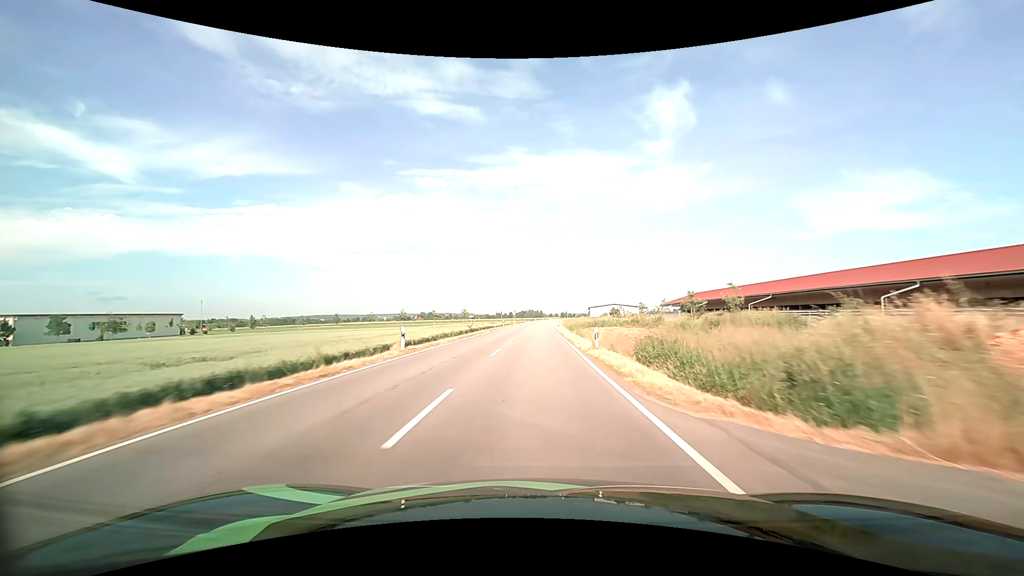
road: tertiary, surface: asphalt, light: Day
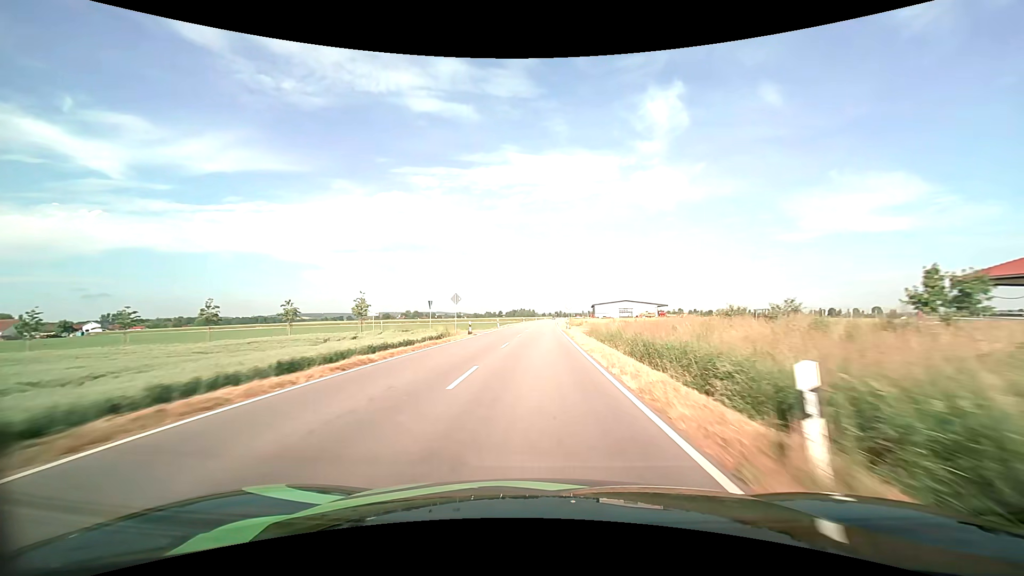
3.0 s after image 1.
(+0.3, +68.1) m; +1°
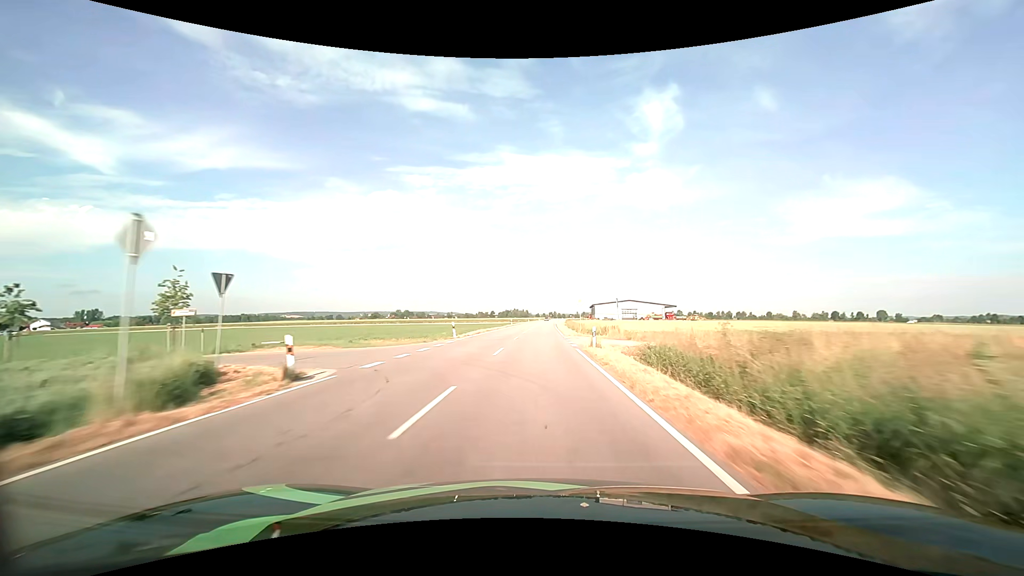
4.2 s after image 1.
(+0.2, +27.6) m; +1°
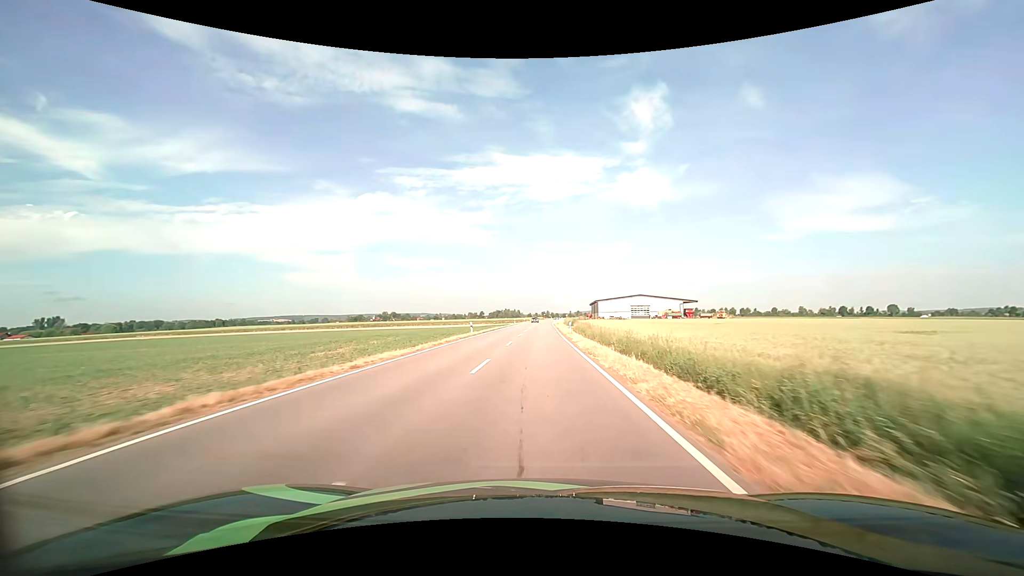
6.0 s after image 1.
(+0.4, +41.5) m; +1°
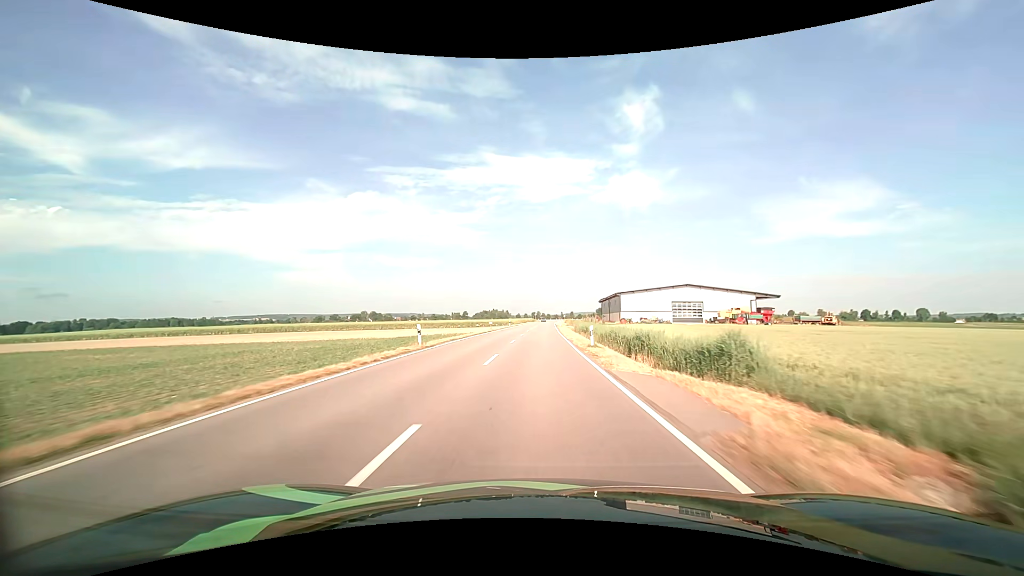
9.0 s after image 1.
(+0.5, +70.0) m; +1°
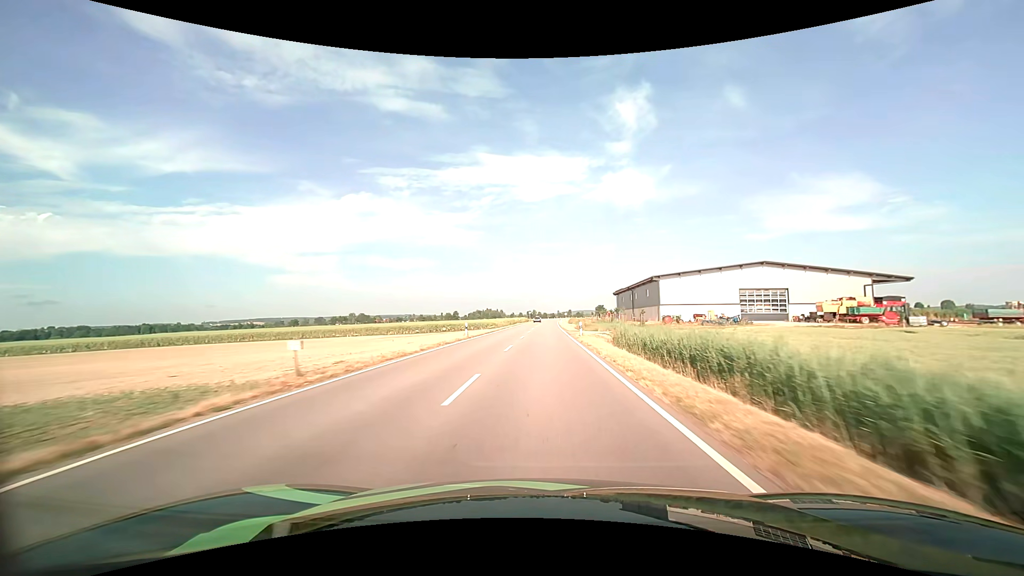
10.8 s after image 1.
(+0.2, +42.6) m; 0°
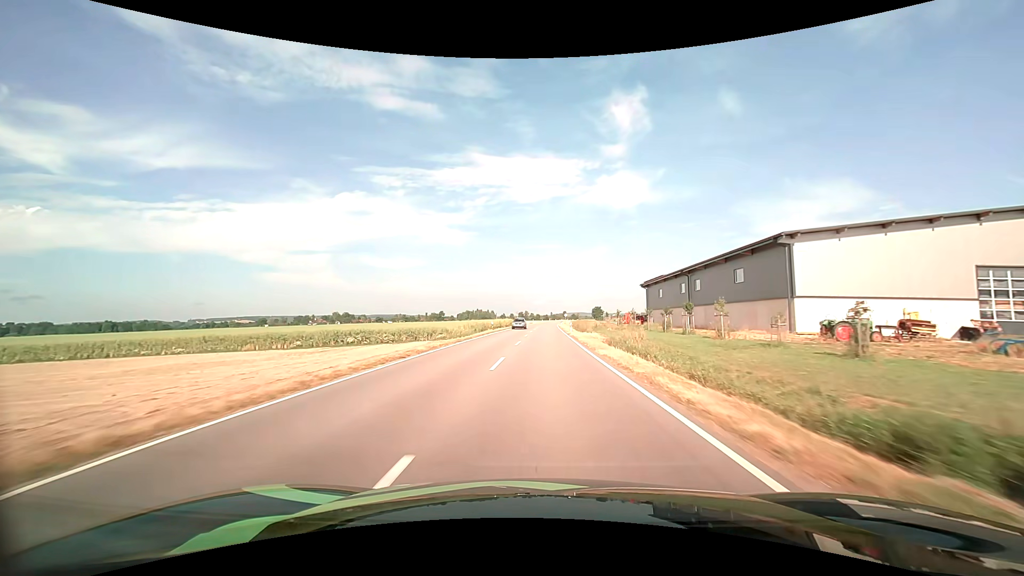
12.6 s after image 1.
(+0.3, +42.7) m; +1°
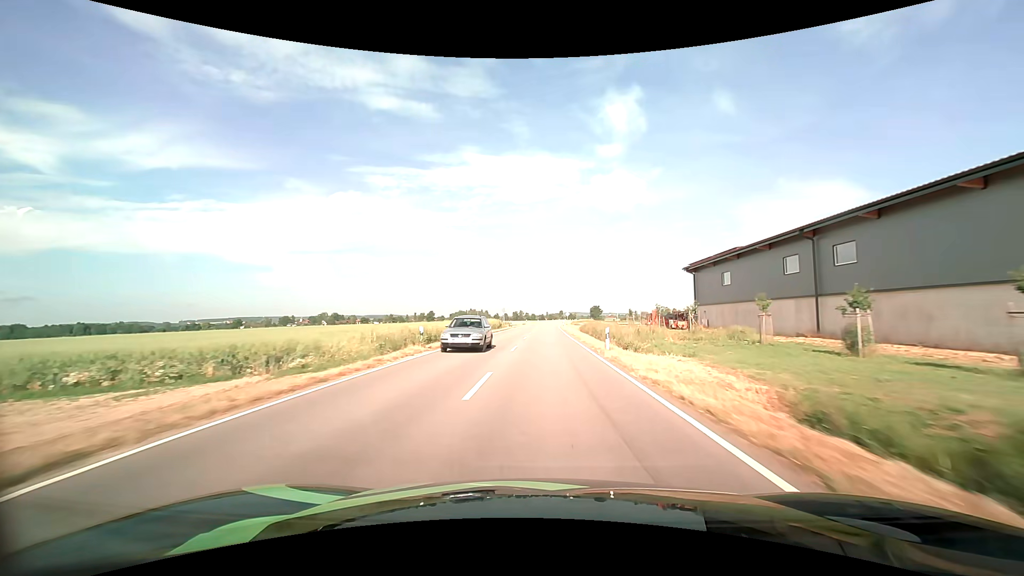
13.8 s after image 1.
(+0.1, +28.7) m; +1°
(0, +10) (0, +20) (0, +30) (0, +40) (0, +50) (+1, +60) (+1, +70) (+1, +80) (+2, +90) (+2, +100) m
